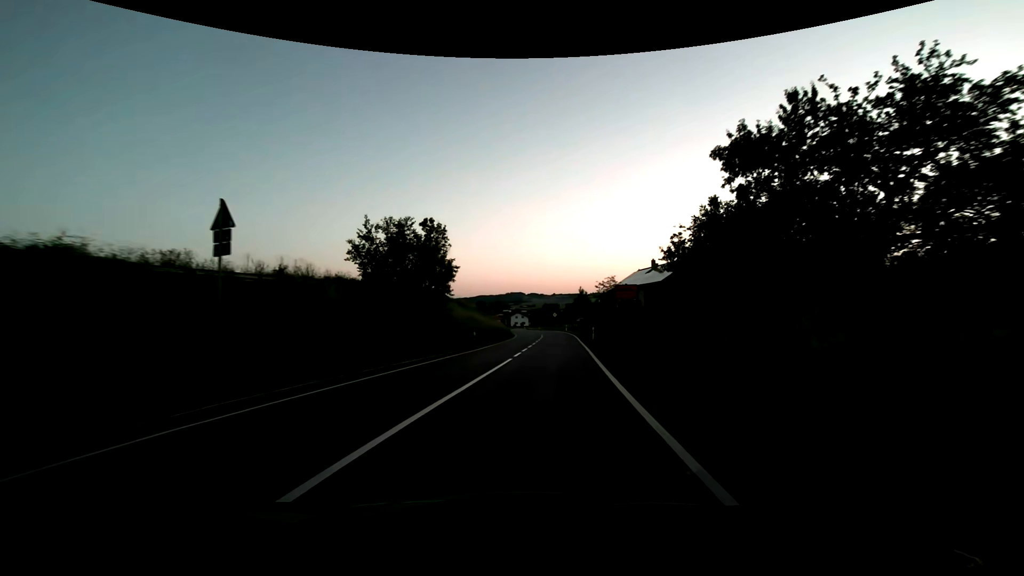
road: secondary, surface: asphalt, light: Dusk
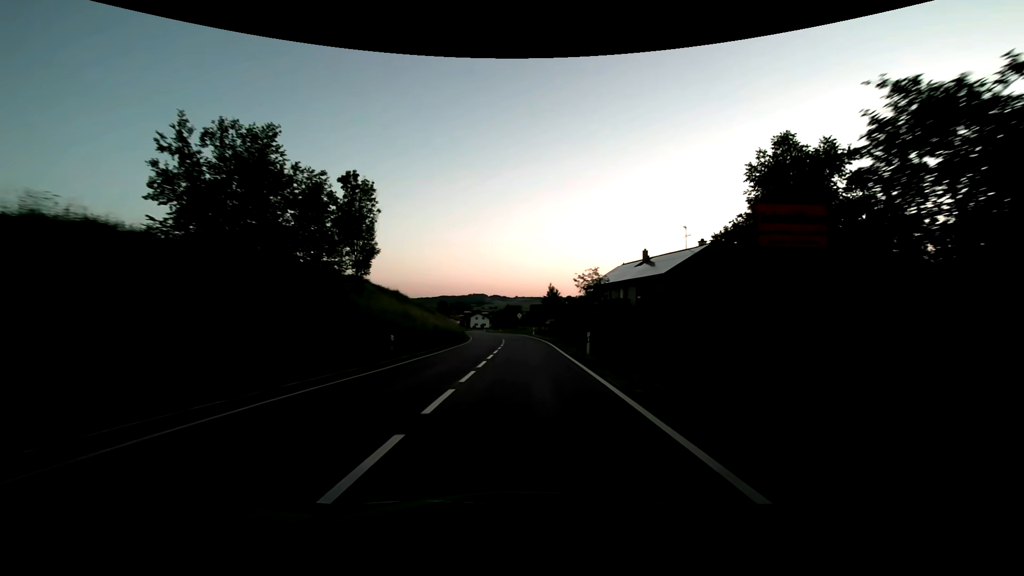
(+0.6, +14.7) m; +4°
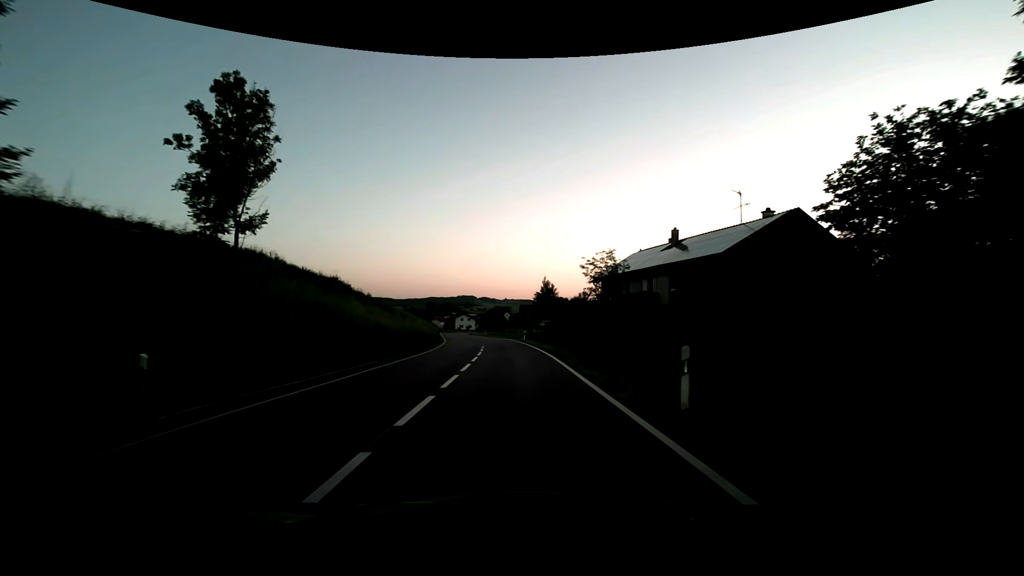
(+0.4, +14.2) m; +2°
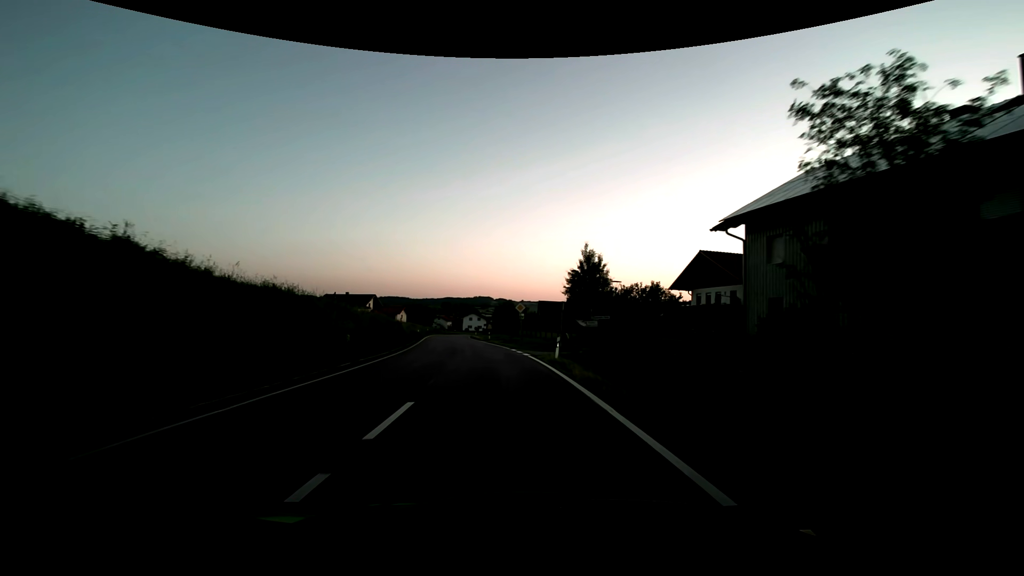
(-0.2, +28.0) m; -2°
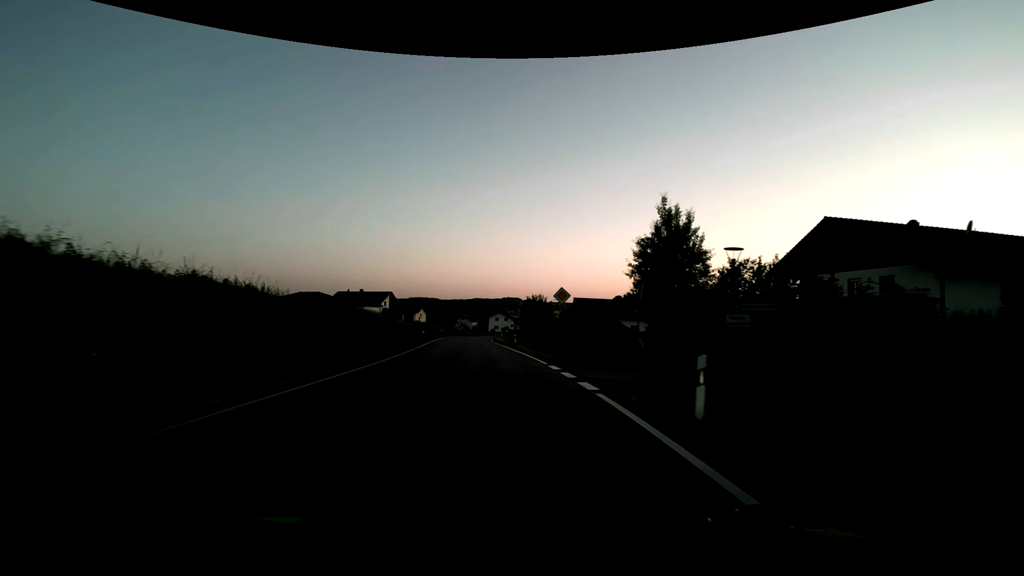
(-0.4, +14.1) m; -3°
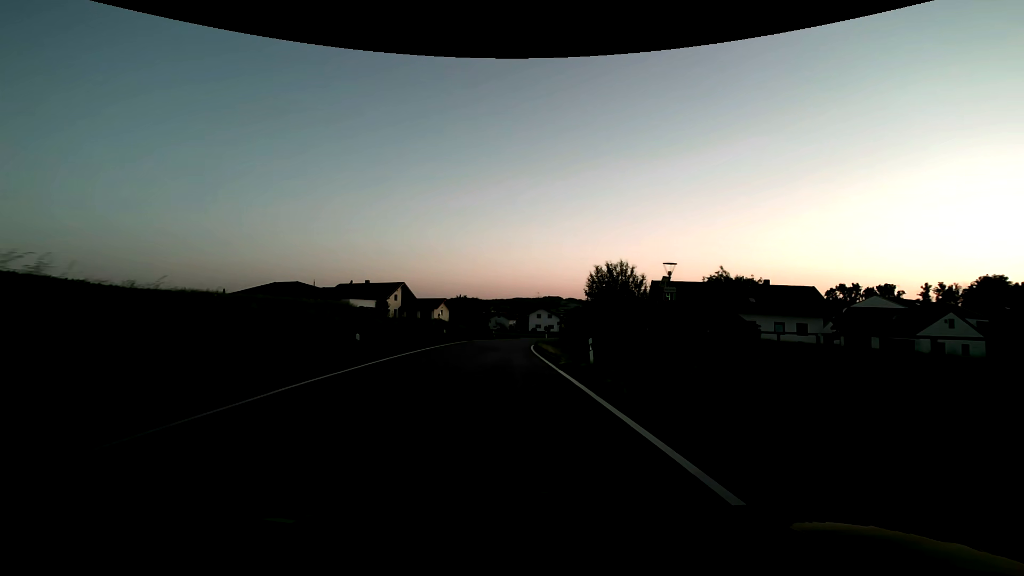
(-1.2, +28.4) m; -5°
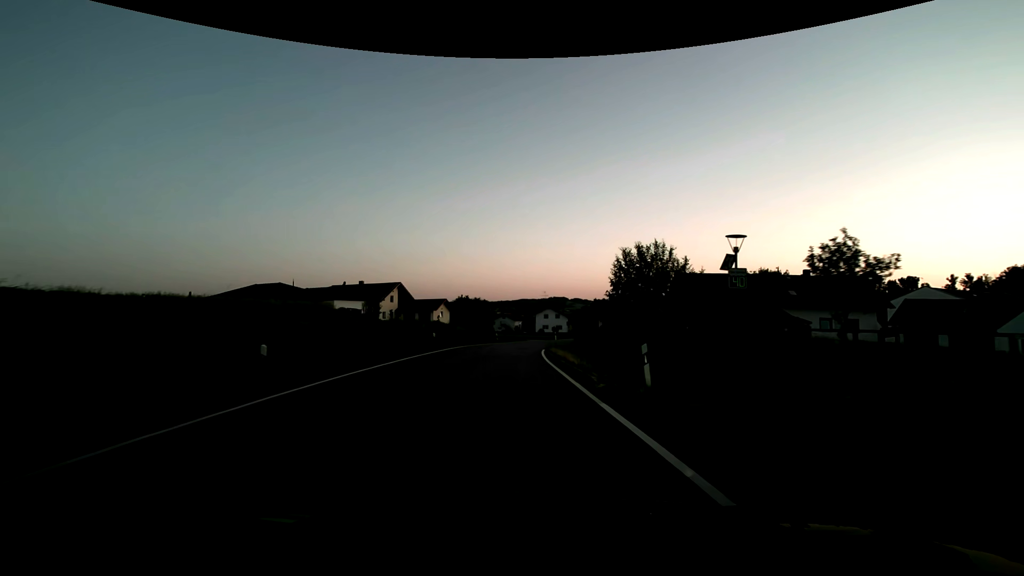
(0.0, +7.2) m; 0°
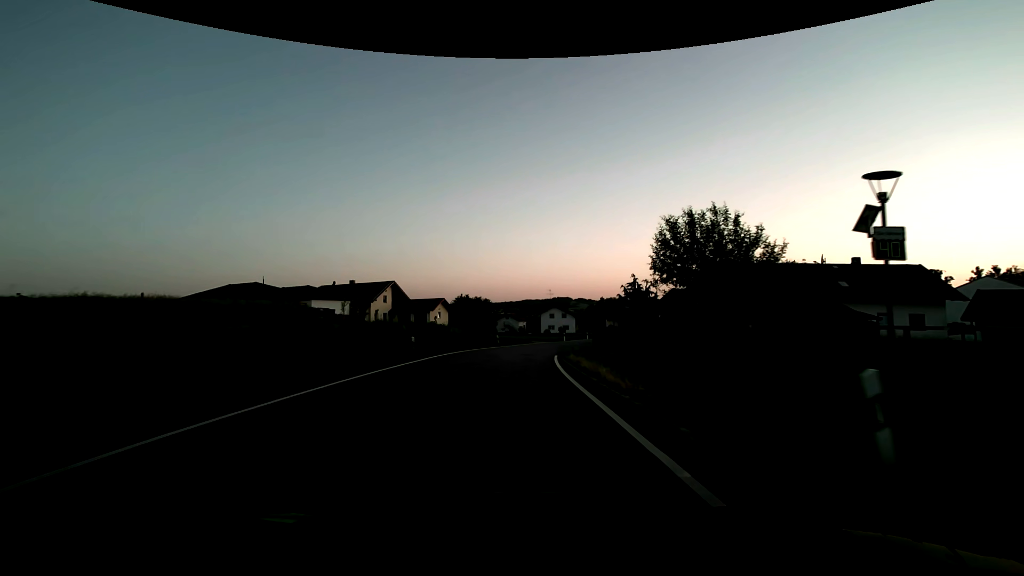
(0.0, +7.2) m; -1°
(0, +10) (0, +20) (+1, +30) (+3, +40) (+5, +49) (+8, +59) (+12, +68) (+15, +78) (+17, +88) (+19, +97) m
